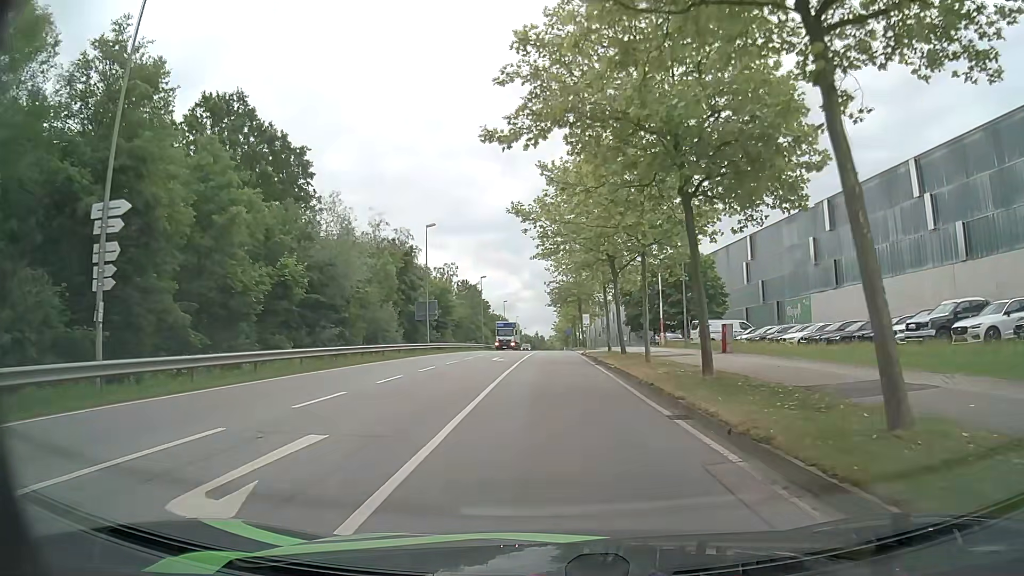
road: secondary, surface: asphalt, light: Day
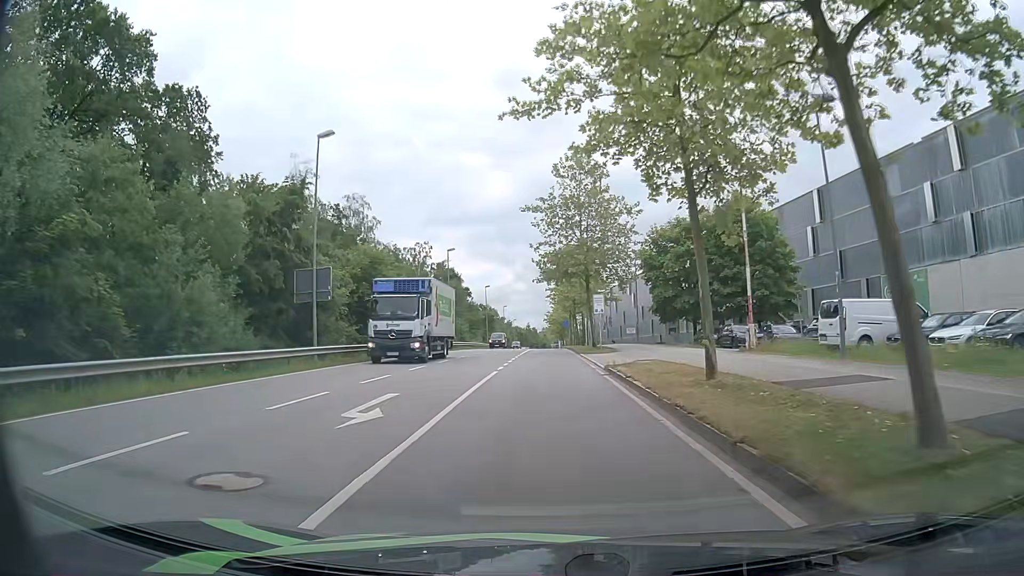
(+0.1, +24.8) m; +1°
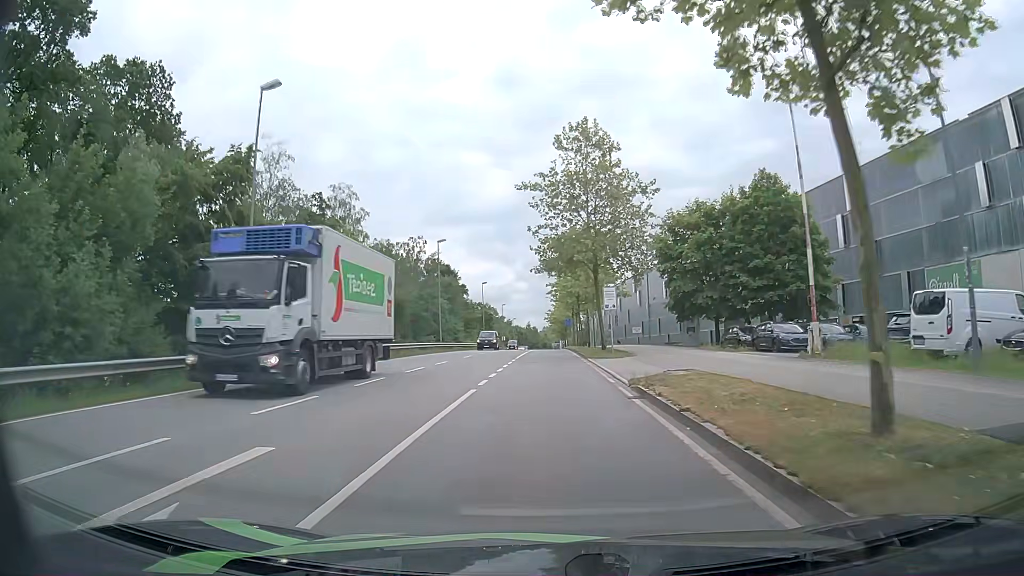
(-0.1, +6.7) m; 0°
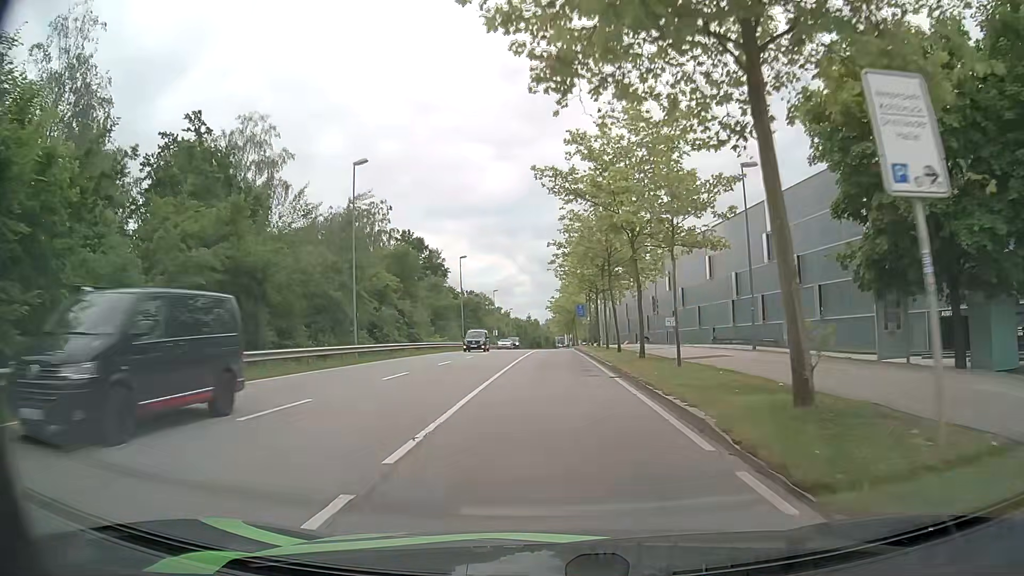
(-0.1, +28.3) m; -1°
(0, +10) (0, +20) (0, +30) (0, +40) (0, +50) (+1, +60) (+1, +70) (+1, +80) (+1, +90) (+1, +100) m
